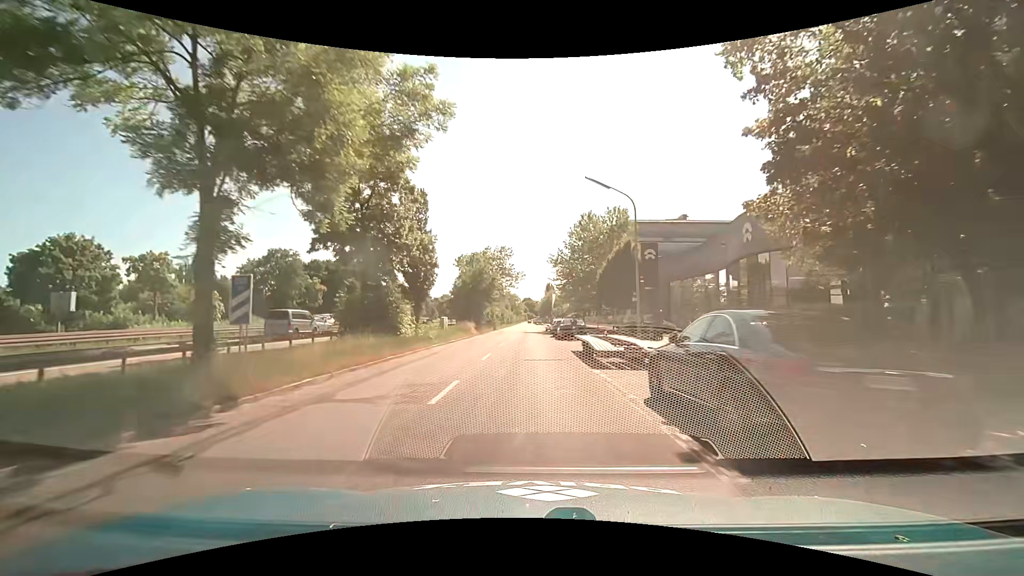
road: tertiary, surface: asphalt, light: Day
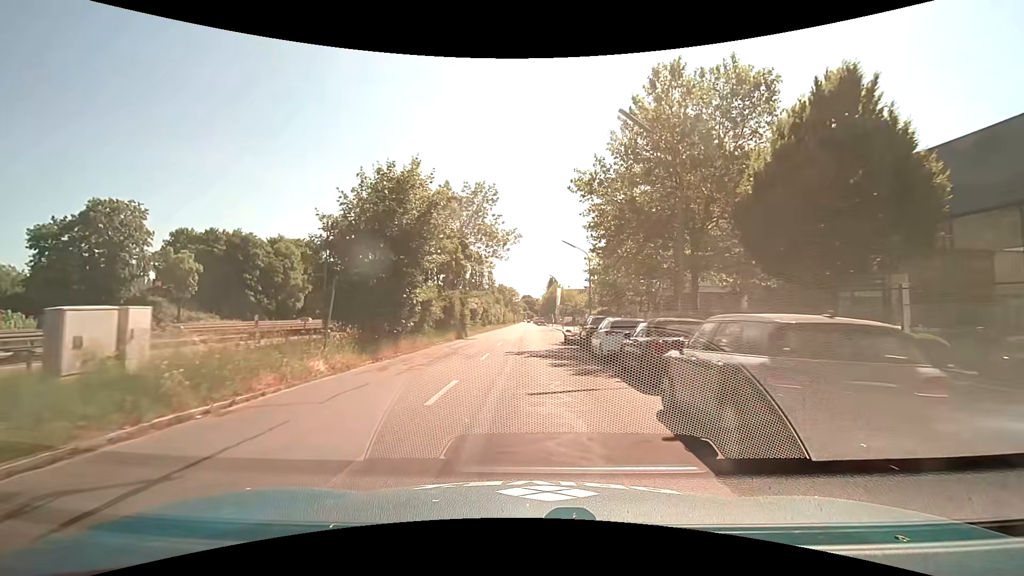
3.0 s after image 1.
(-0.2, +36.5) m; -1°
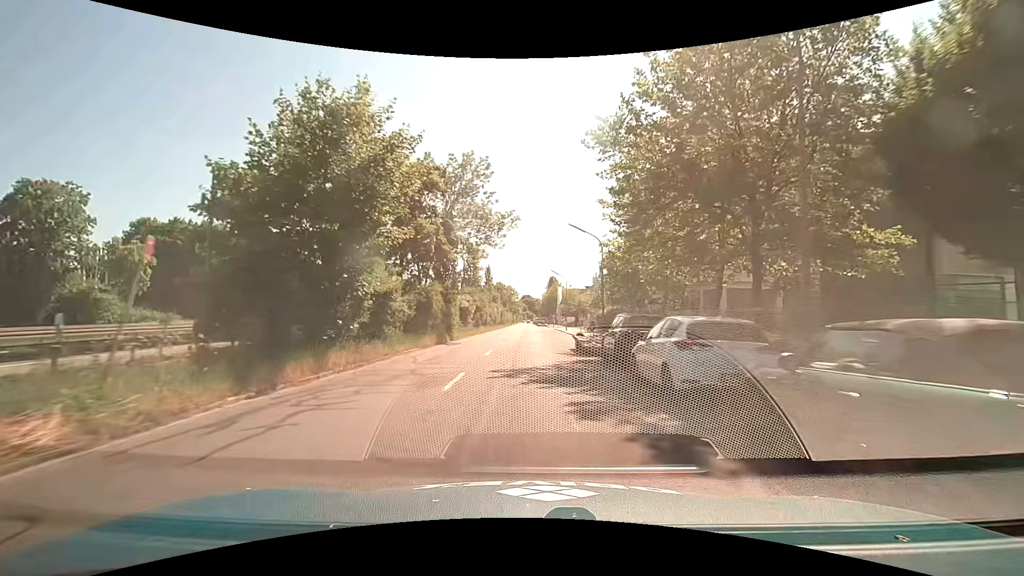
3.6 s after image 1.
(+0.1, +7.6) m; 0°
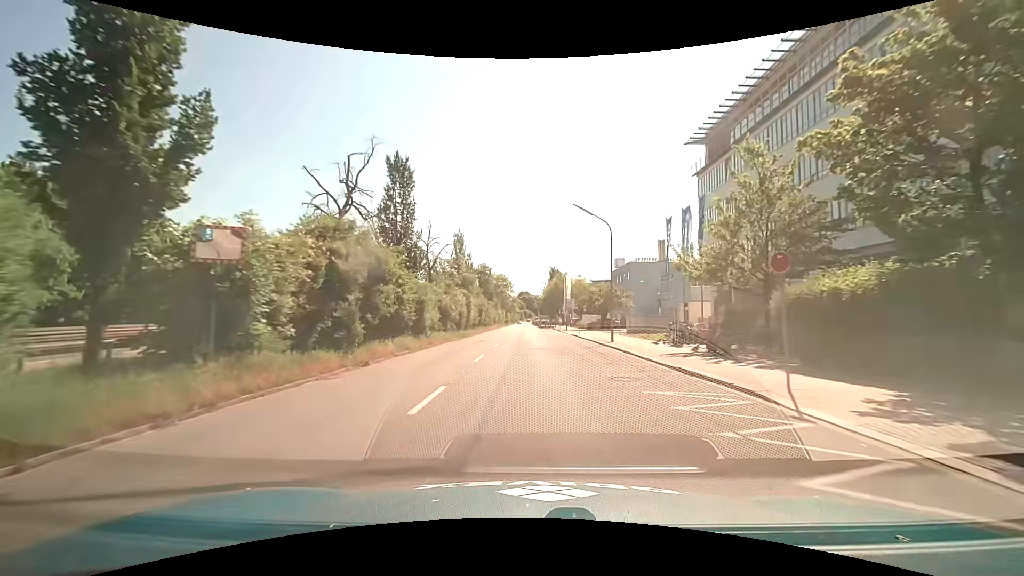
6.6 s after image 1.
(+0.3, +38.8) m; 0°
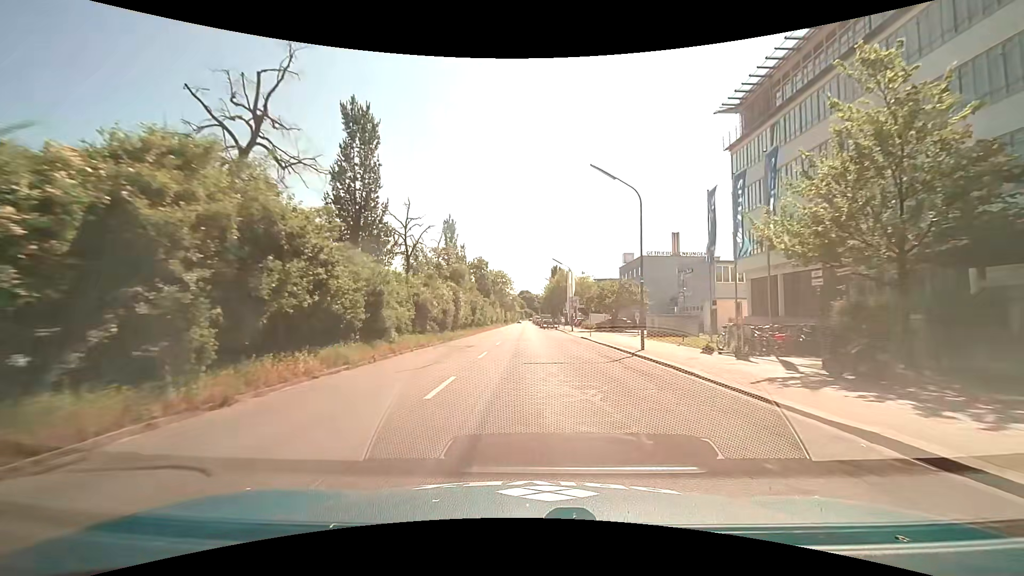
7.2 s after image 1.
(+0.1, +7.8) m; 0°
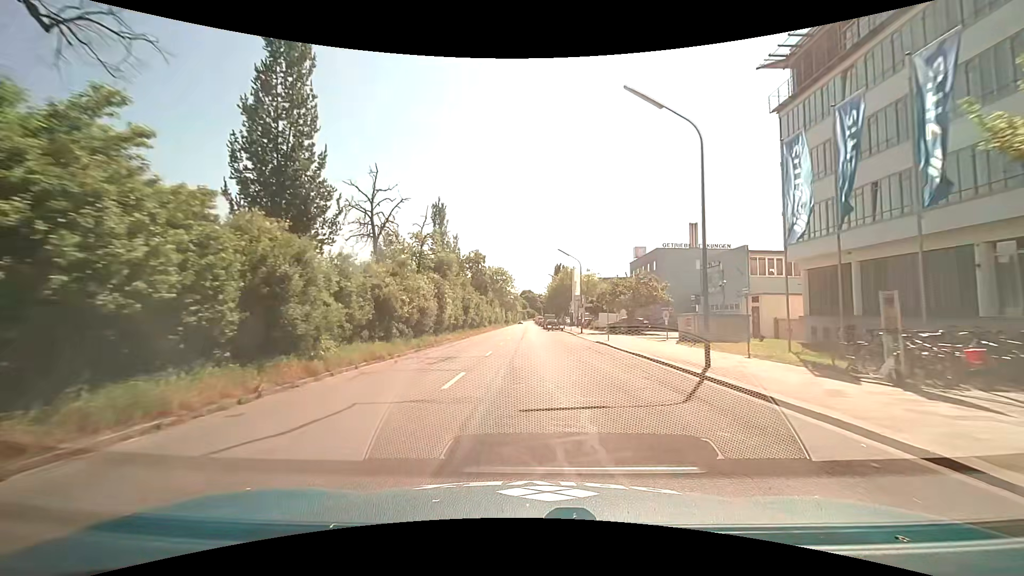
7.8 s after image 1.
(0.0, +7.7) m; 0°
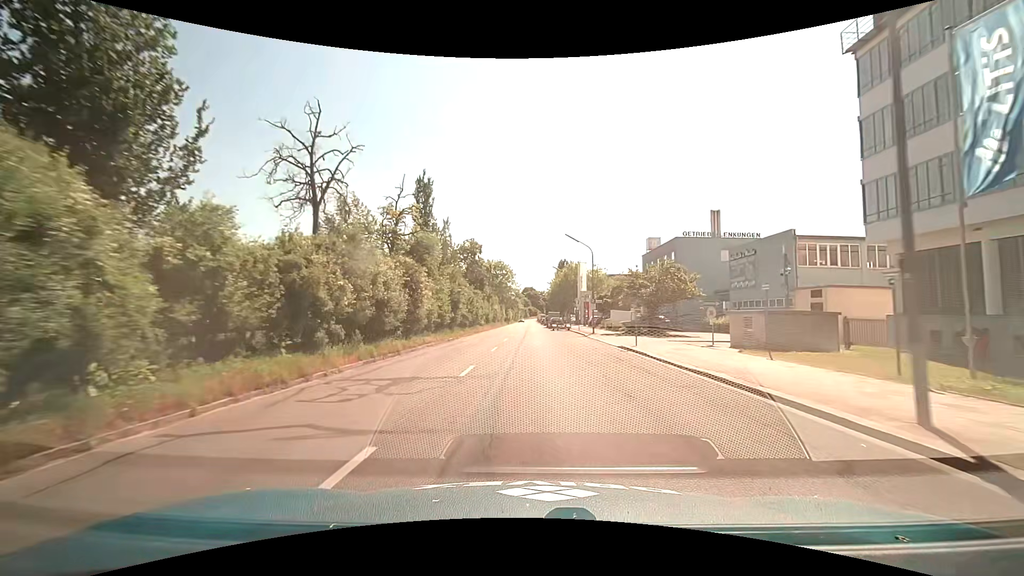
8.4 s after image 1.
(-0.1, +7.6) m; -1°
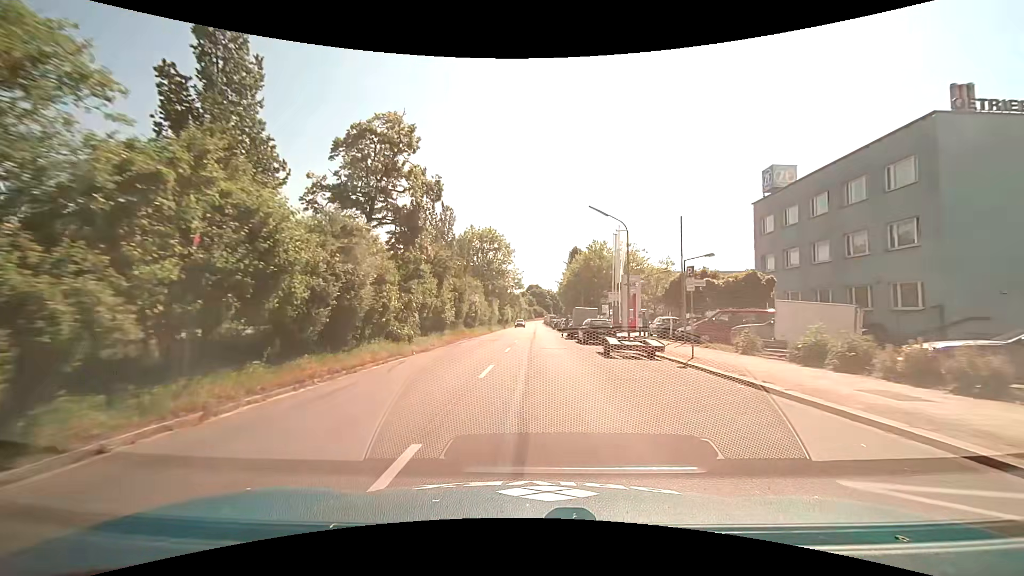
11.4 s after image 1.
(-0.1, +36.2) m; -1°
(0, +10) (0, +20) (0, +30) (+1, +40) (+1, +50) (+1, +60) (+2, +70) (+2, +80) (+3, +90) (+3, +100) m
